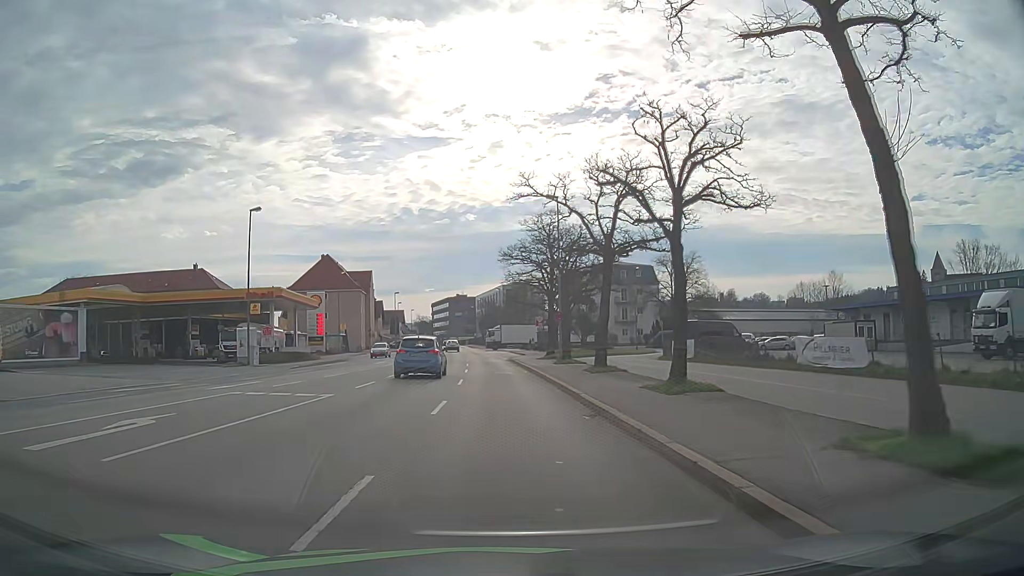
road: primary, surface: asphalt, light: Day
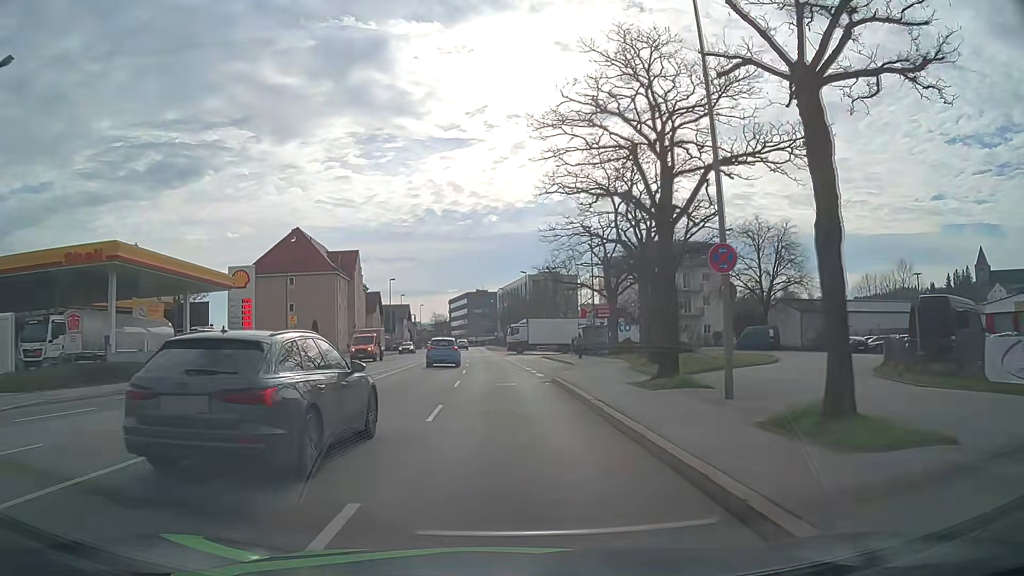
(-0.4, +28.3) m; -2°
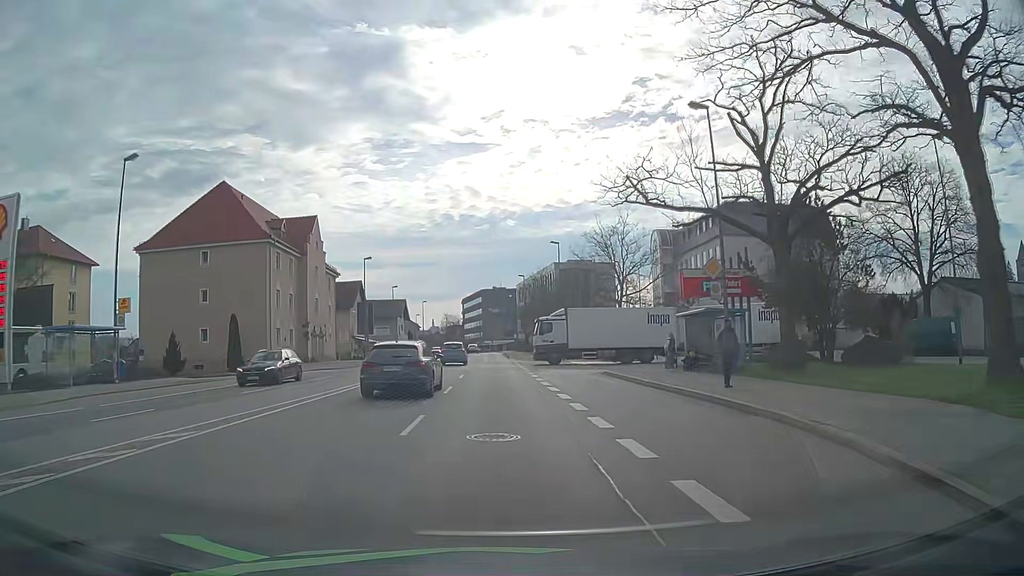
(-0.4, +28.8) m; -2°
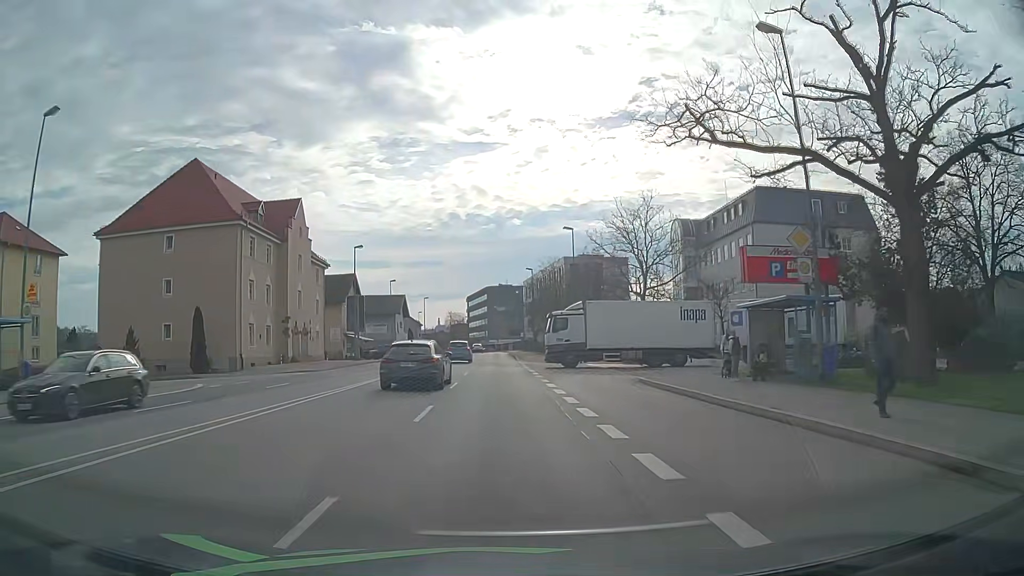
(0.0, +7.3) m; -1°
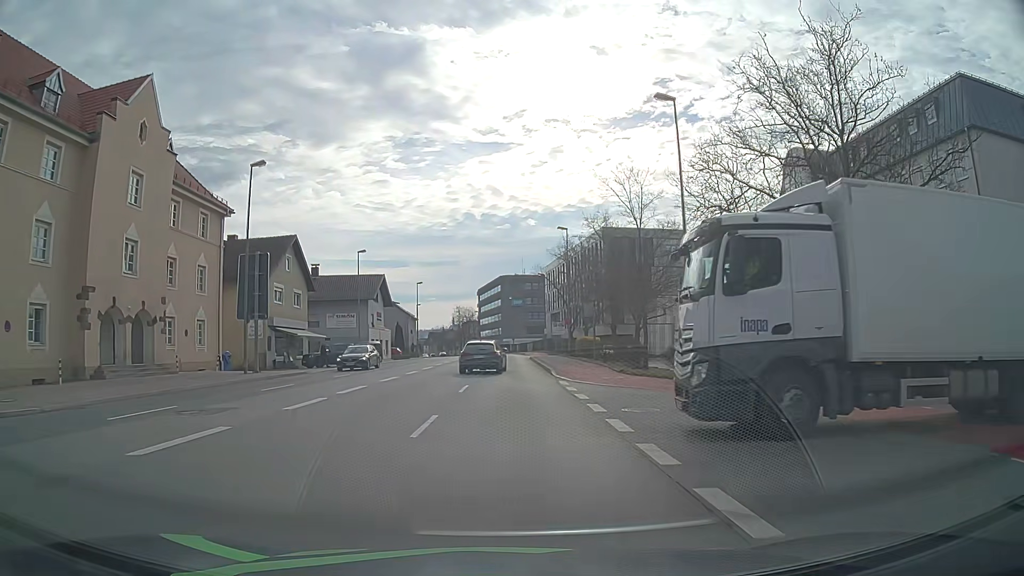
(-0.2, +29.2) m; -1°
